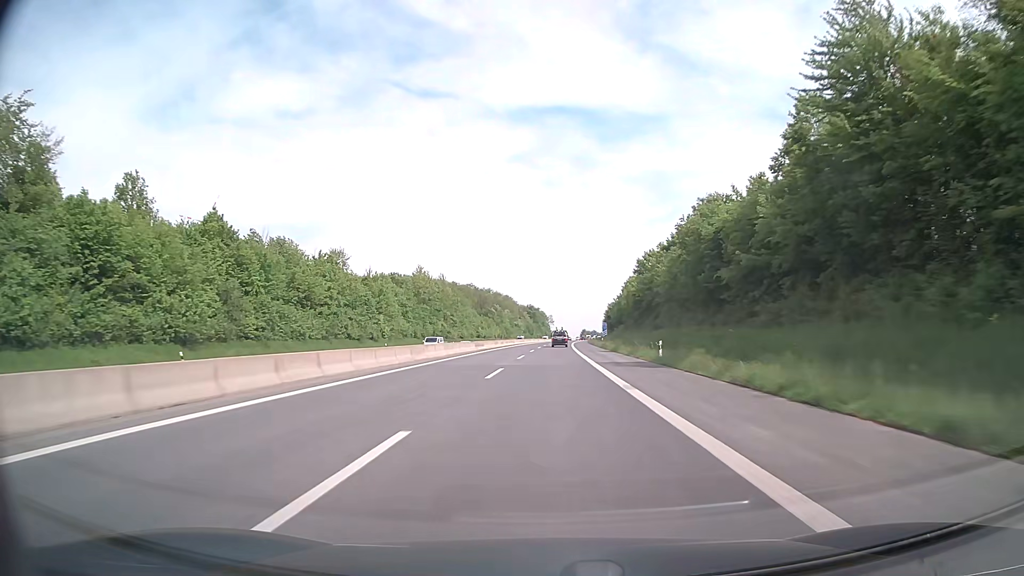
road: motorway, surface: asphalt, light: Day
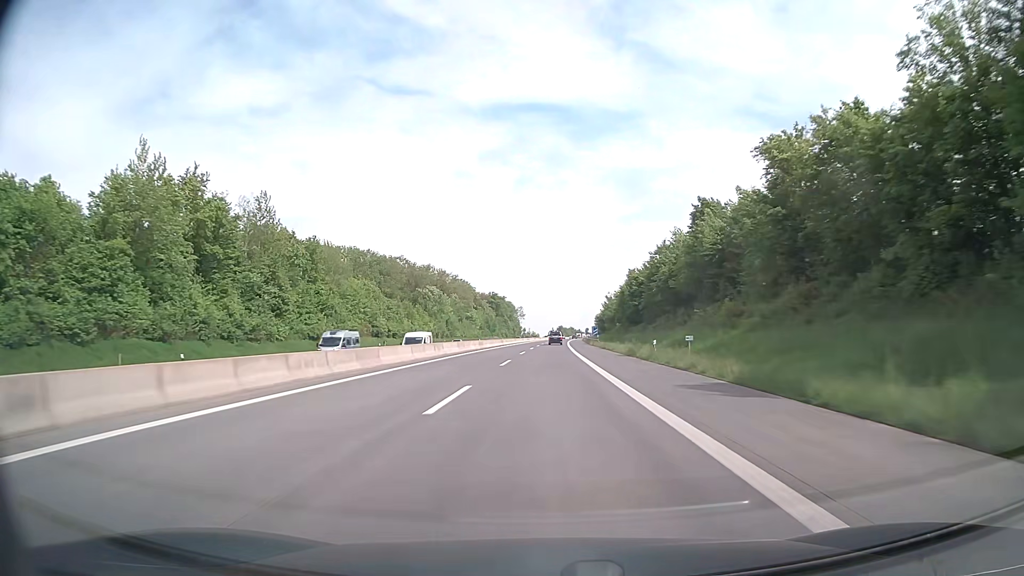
(+2.4, +99.3) m; +2°
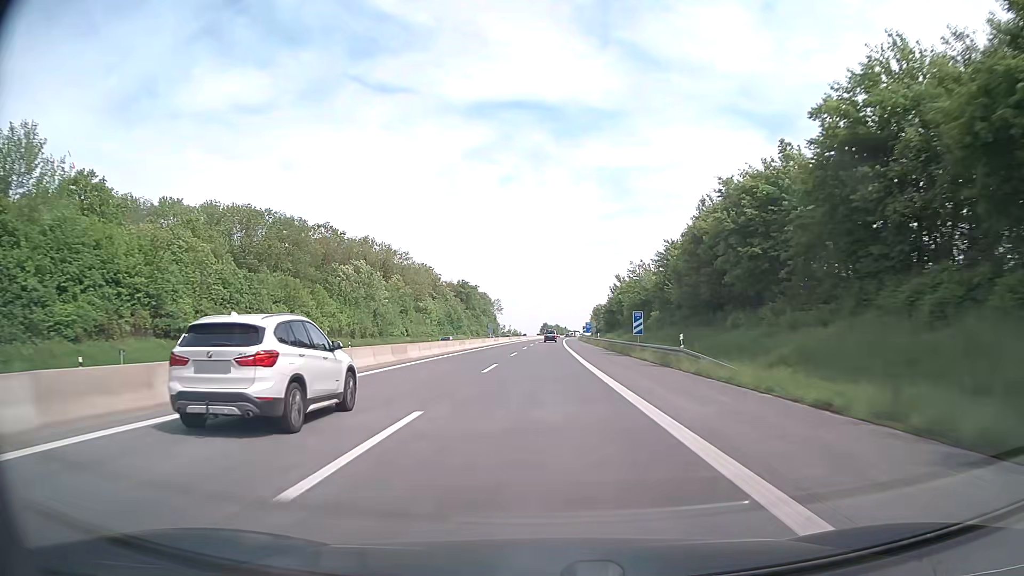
(+0.7, +59.6) m; +1°
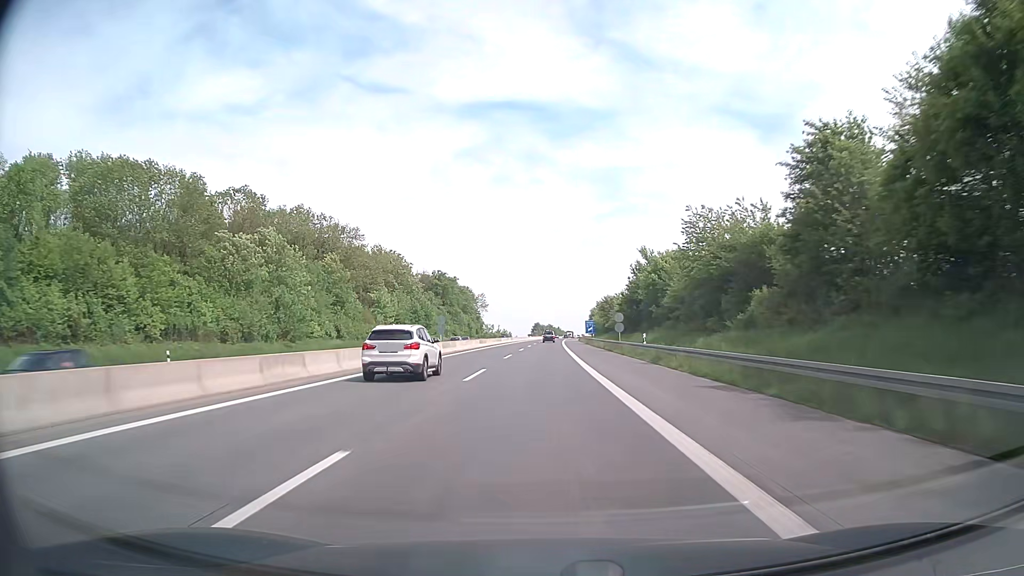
(+0.3, +39.8) m; +1°
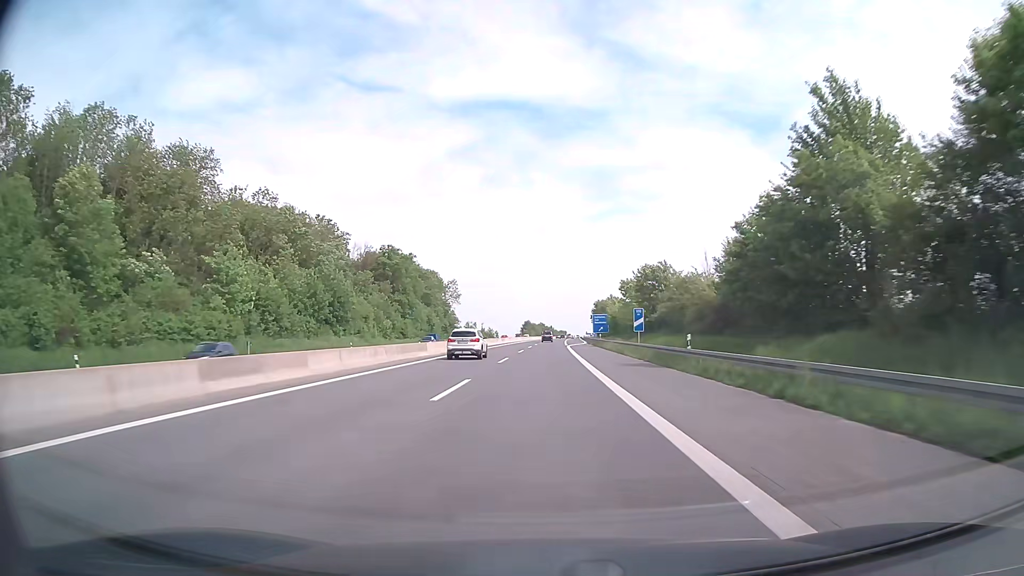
(+0.3, +59.6) m; +1°
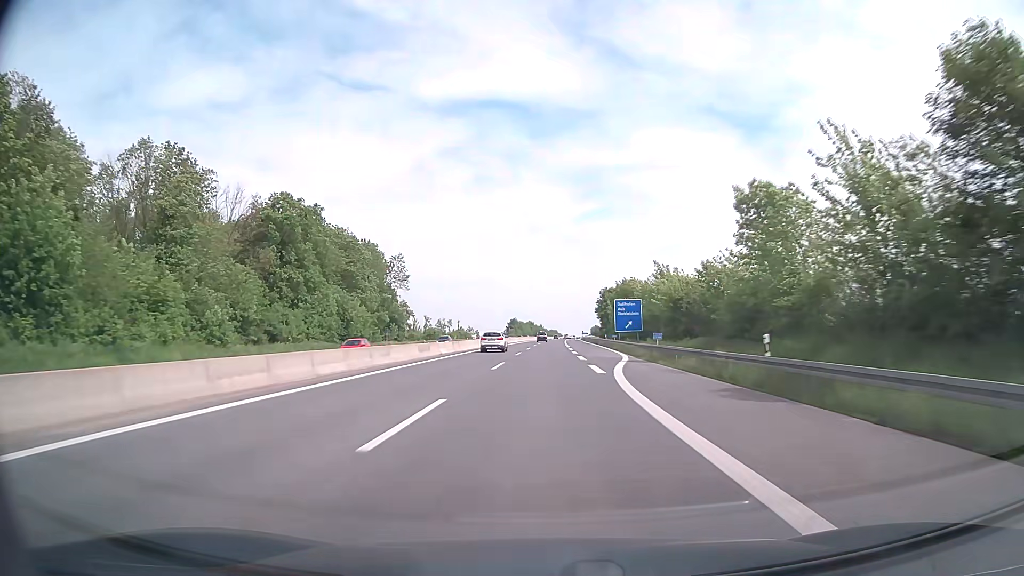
(+0.5, +59.5) m; +1°
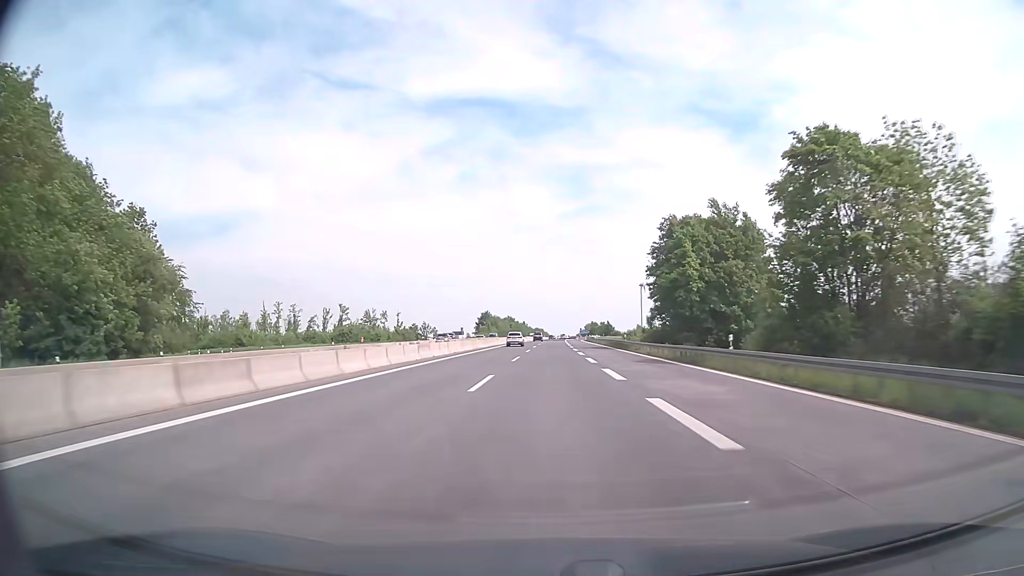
(+1.1, +99.3) m; +1°
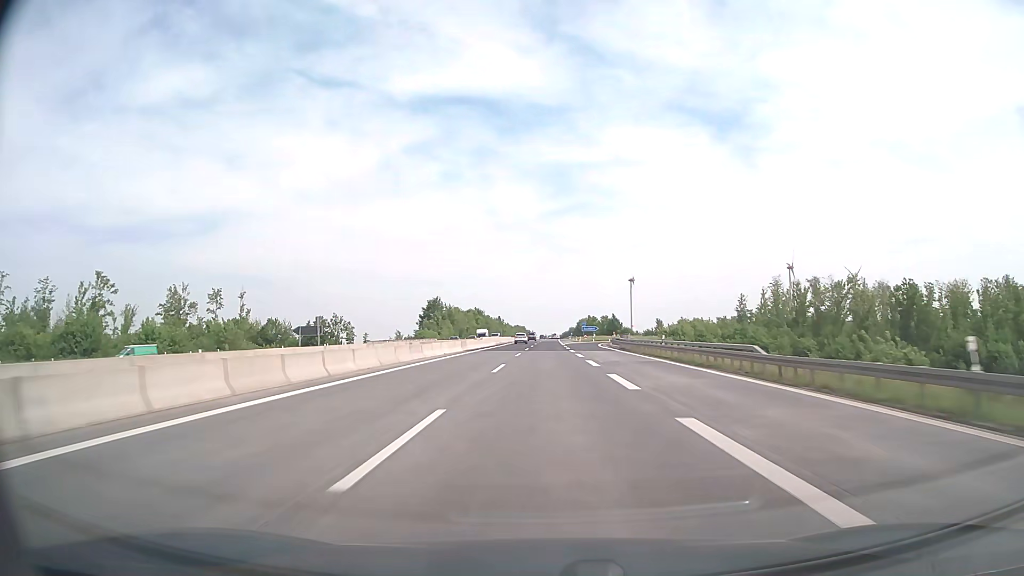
(+1.3, +99.4) m; +1°
(0, +10) (0, +20) (0, +30) (0, +40) (0, +50) (0, +60) (0, +70) (0, +80) (0, +90) (+1, +100) m
